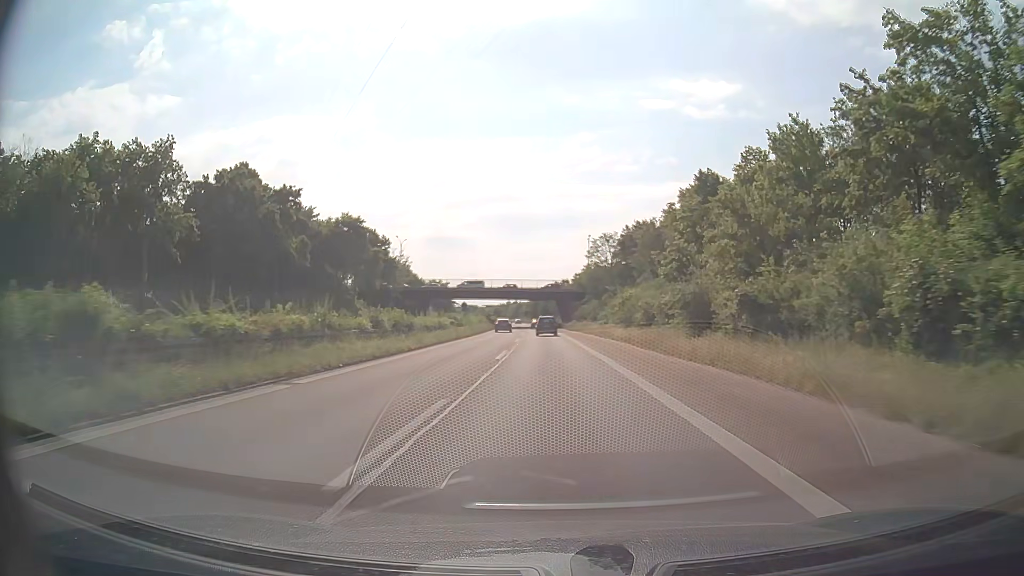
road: trunk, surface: asphalt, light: Day
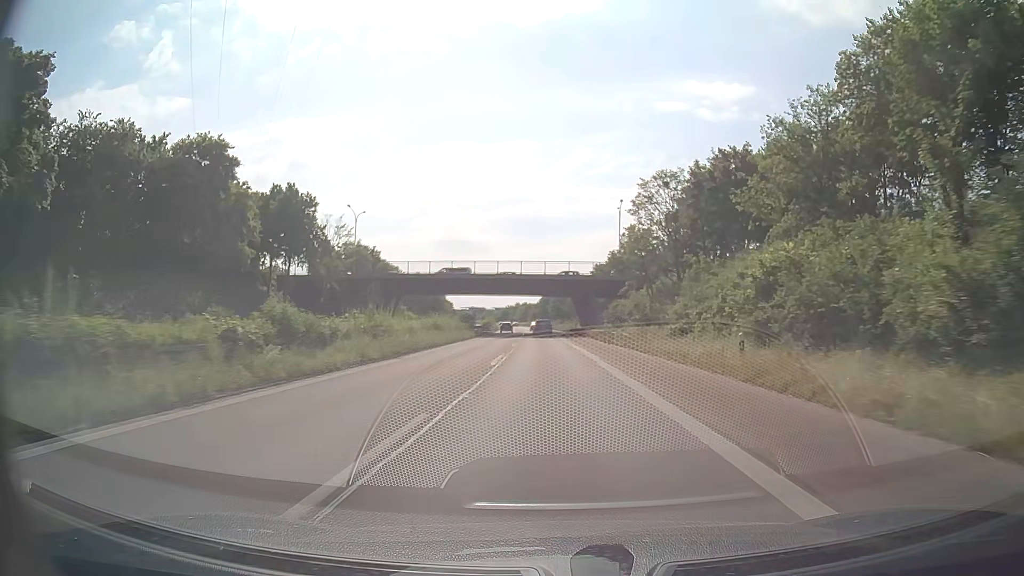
(-0.4, +37.6) m; -1°
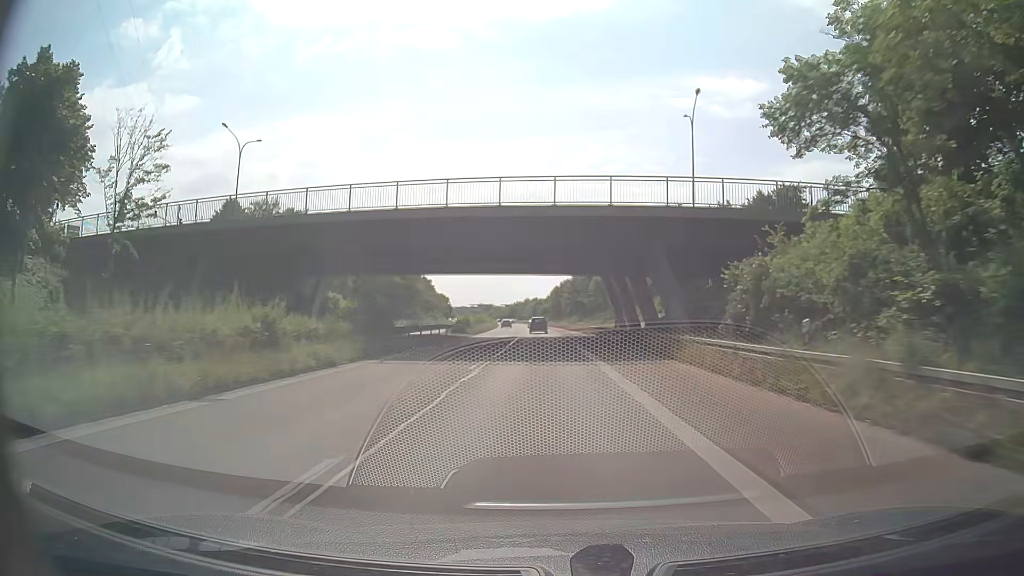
(-0.3, +39.8) m; -1°
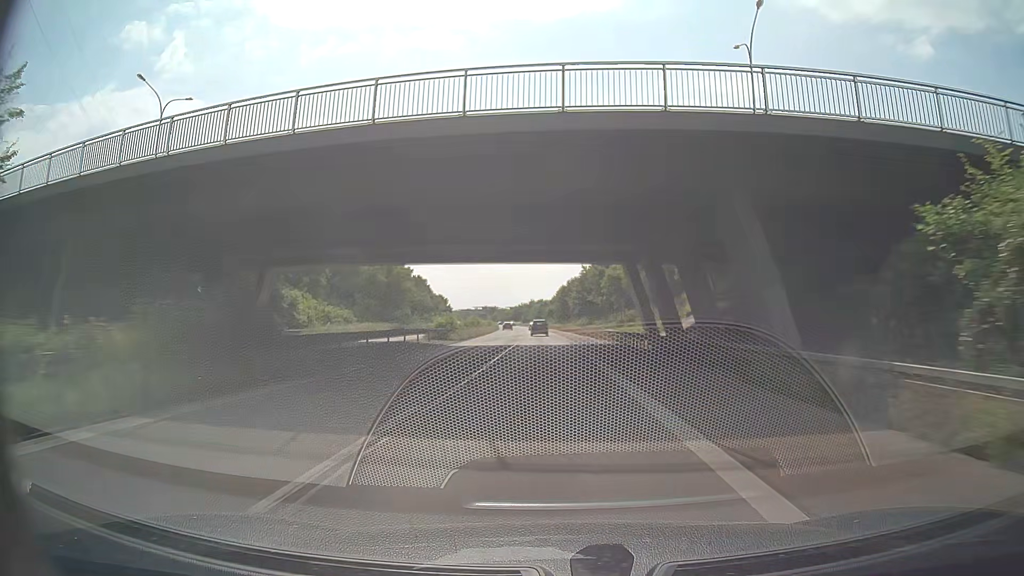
(-0.1, +13.8) m; -1°
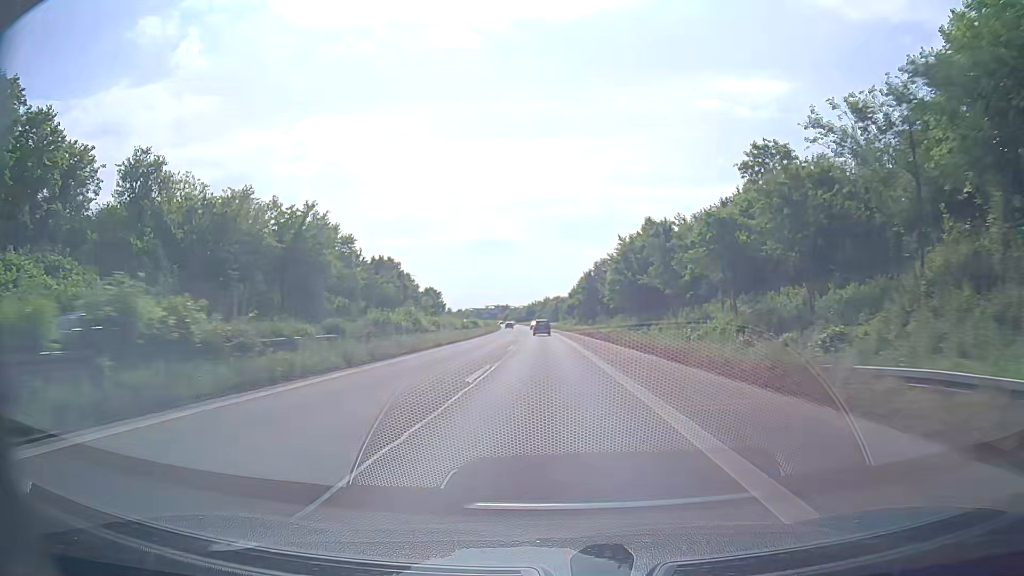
(-0.4, +43.0) m; -2°
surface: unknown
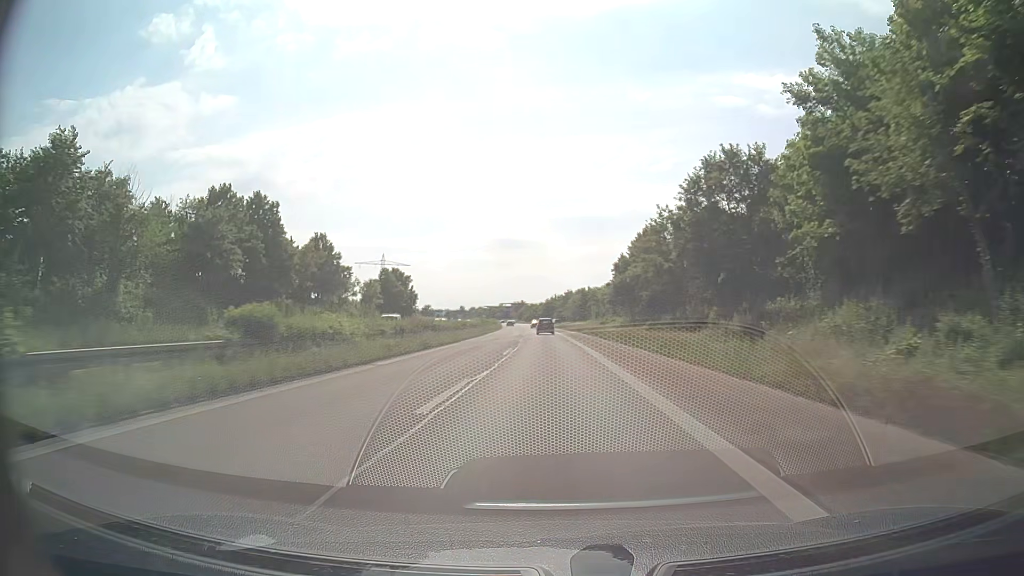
(-0.6, +60.2) m; -2°
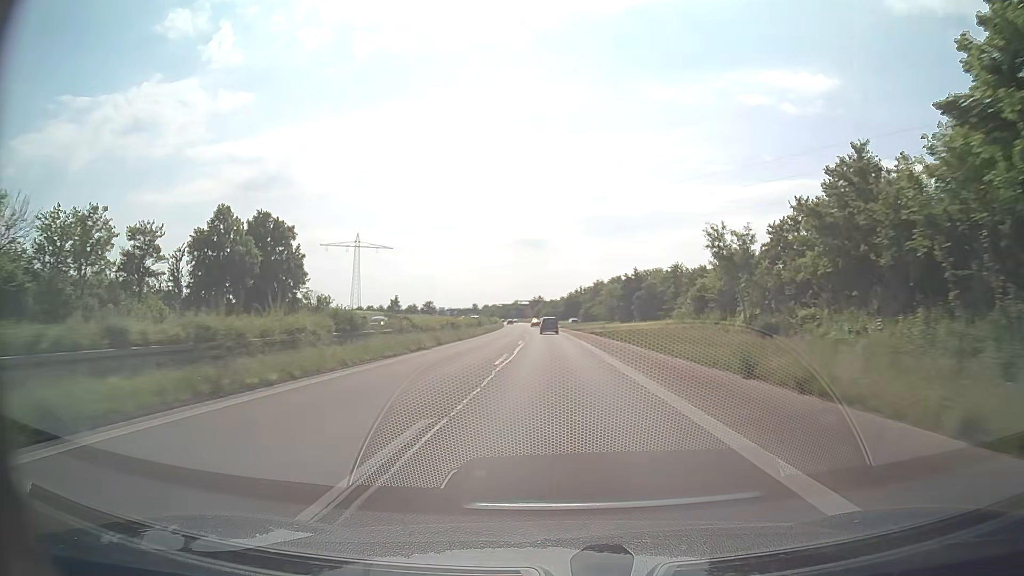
(-0.8, +60.9) m; -2°
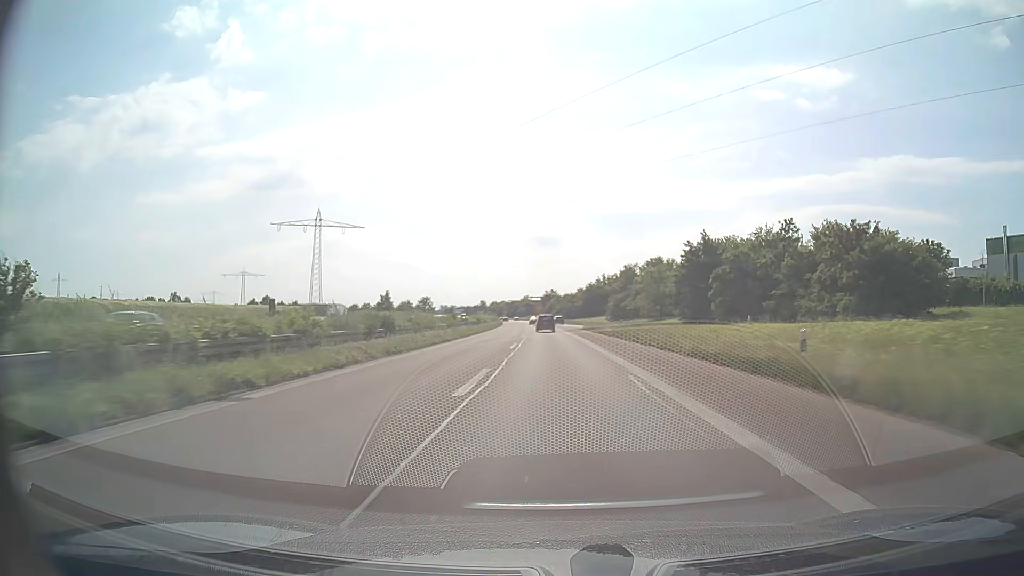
(-0.4, +45.3) m; -1°
(0, +10) (0, +20) (0, +30) (0, +40) (-1, +50) (-1, +60) (-1, +70) (-2, +80) (-2, +90) (-2, +100) m
